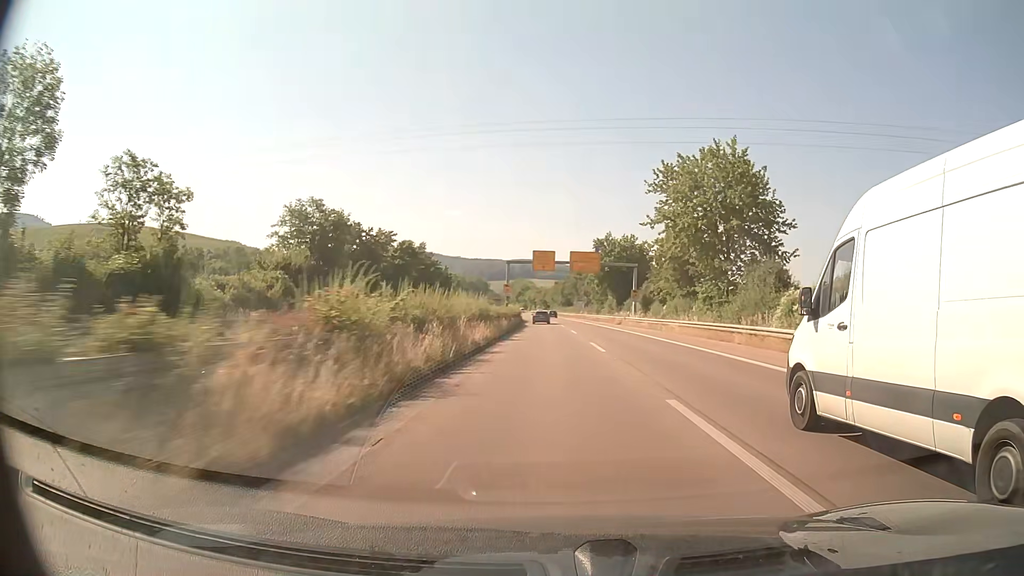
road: trunk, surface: asphalt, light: Day
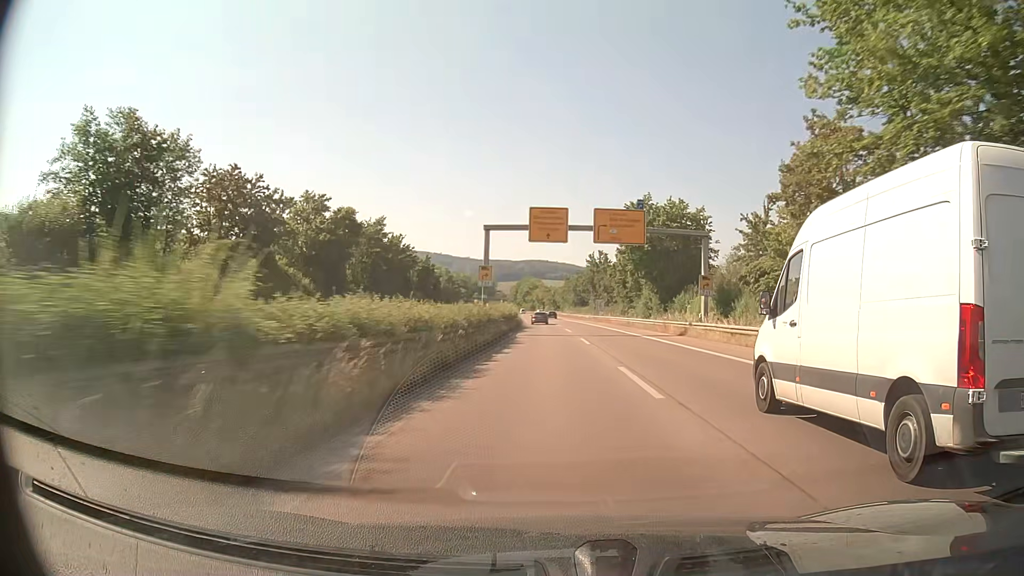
(-0.2, +29.7) m; -1°
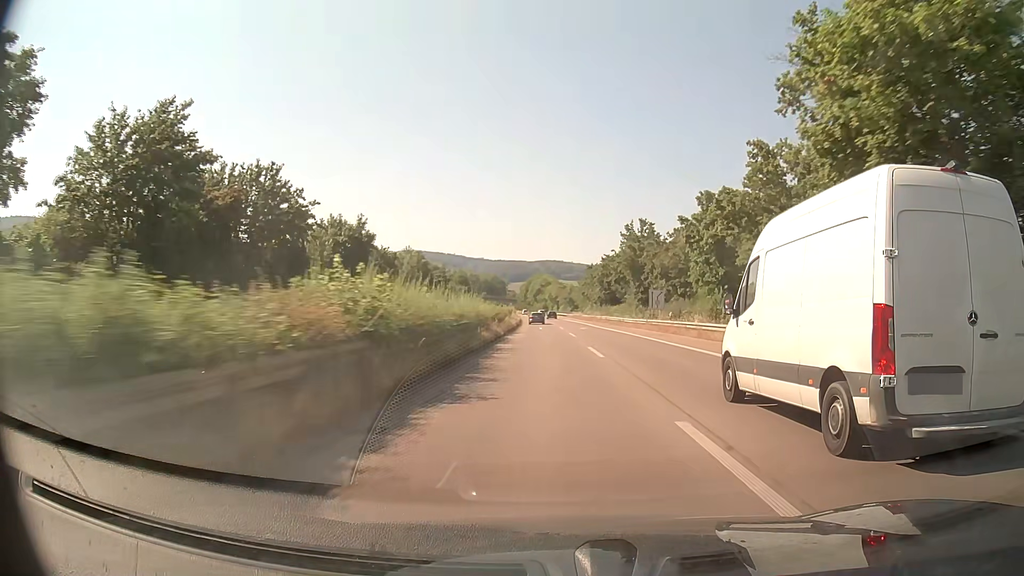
(-0.4, +44.2) m; -1°
(0, +10) (0, +20) (0, +30) (-1, +40) (-1, +50) (-1, +60) (-2, +70) (-2, +80) (-3, +90) (-3, +100) m
